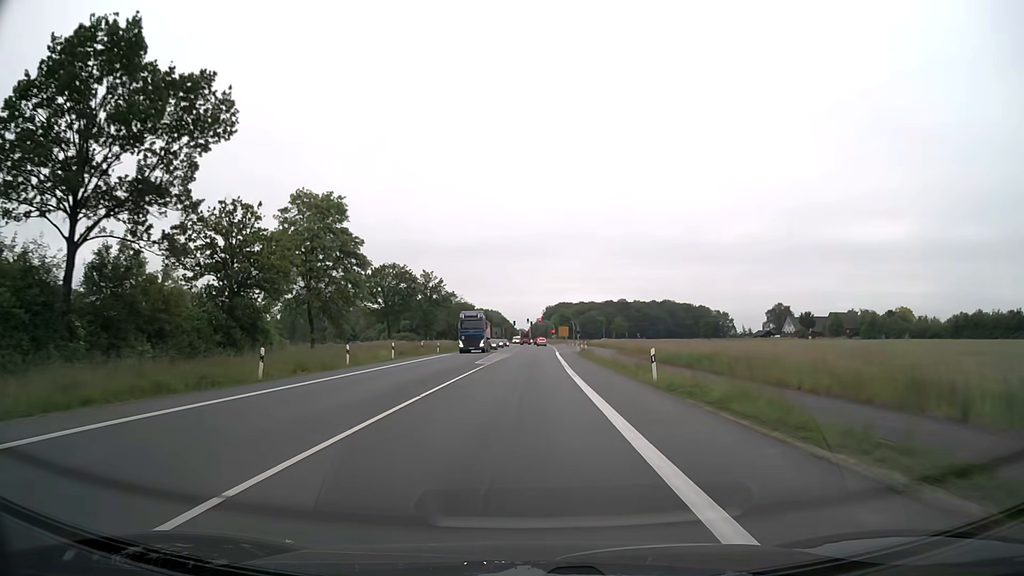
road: primary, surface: asphalt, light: Day
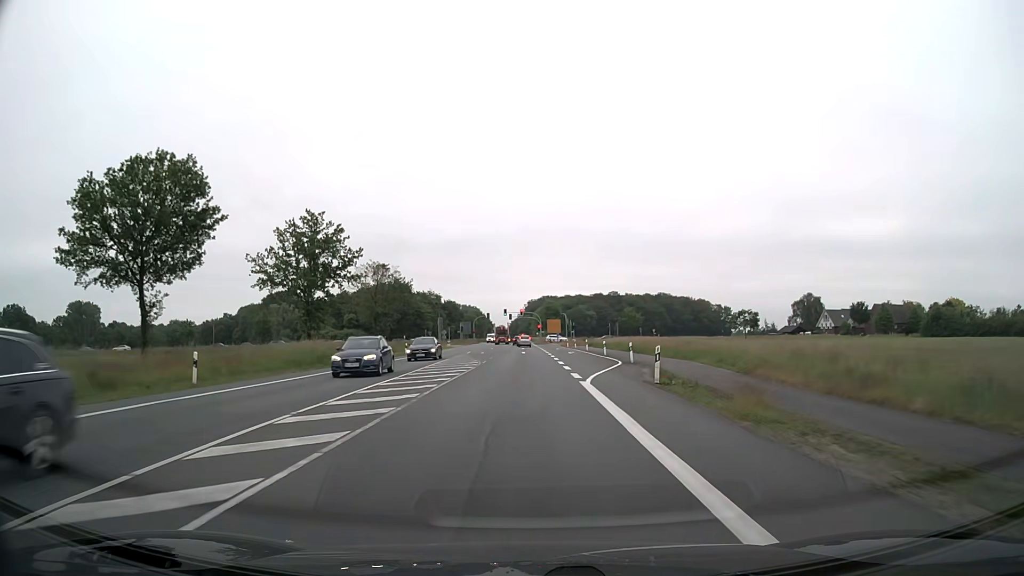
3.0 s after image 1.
(+0.8, +48.4) m; +1°
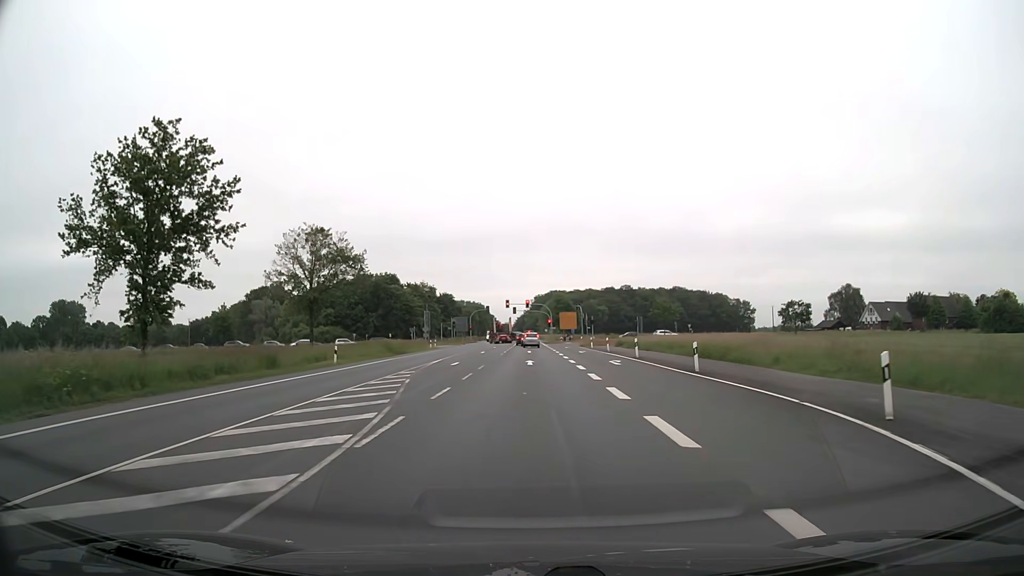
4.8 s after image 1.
(0.0, +25.6) m; 0°
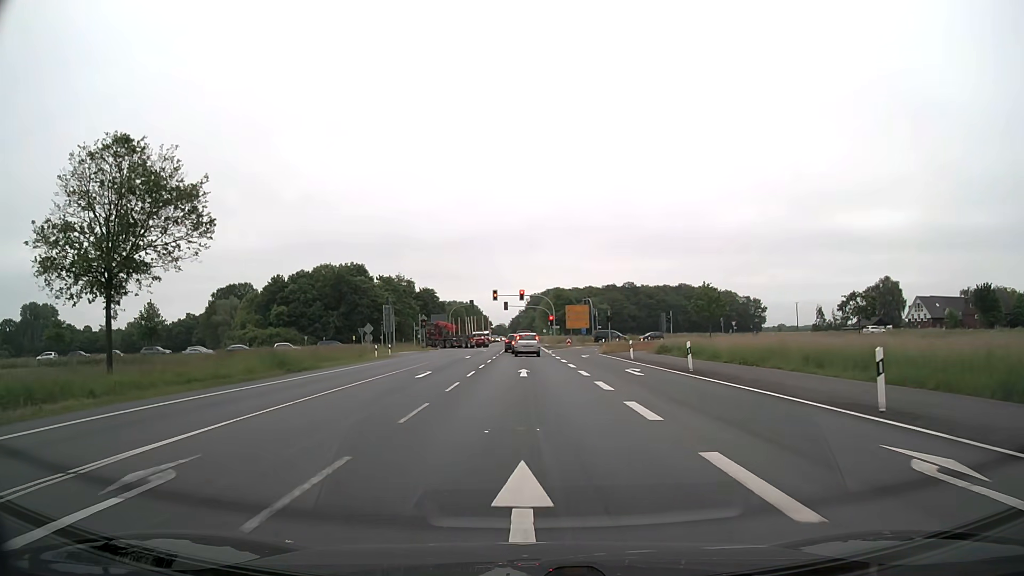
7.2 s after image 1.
(+0.1, +27.2) m; 0°
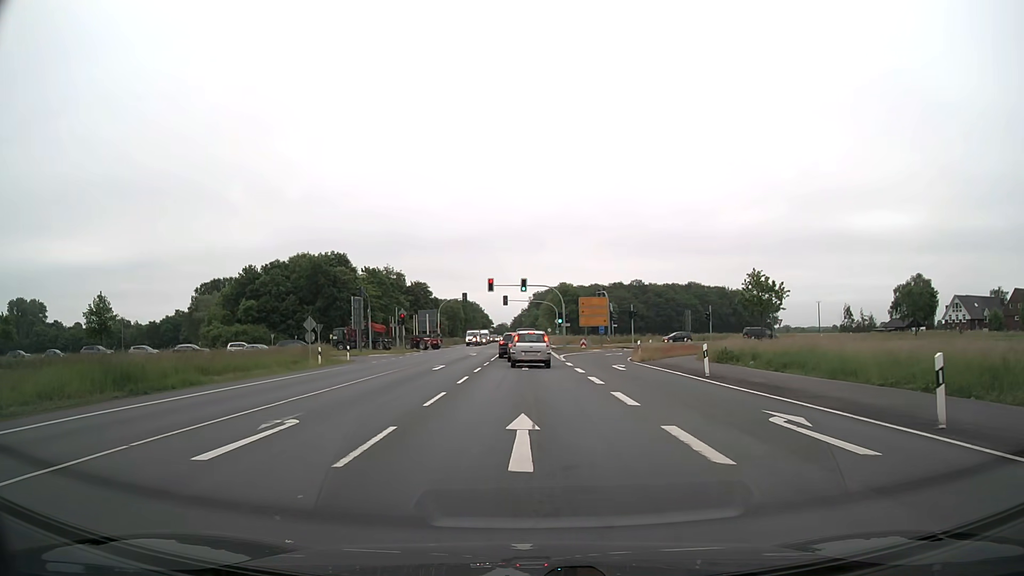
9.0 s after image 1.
(-0.1, +15.5) m; 0°
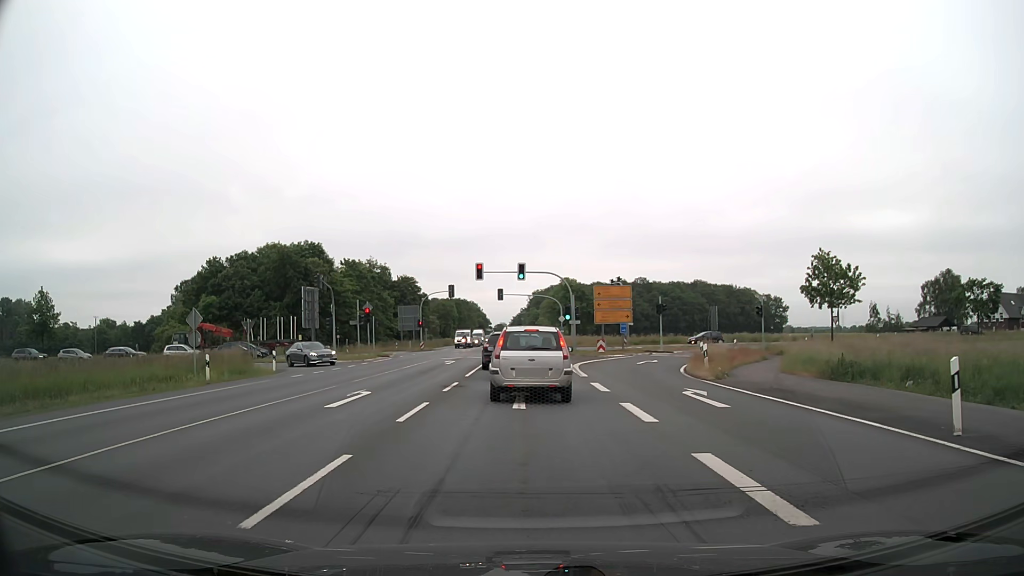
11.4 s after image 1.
(0.0, +14.0) m; 0°
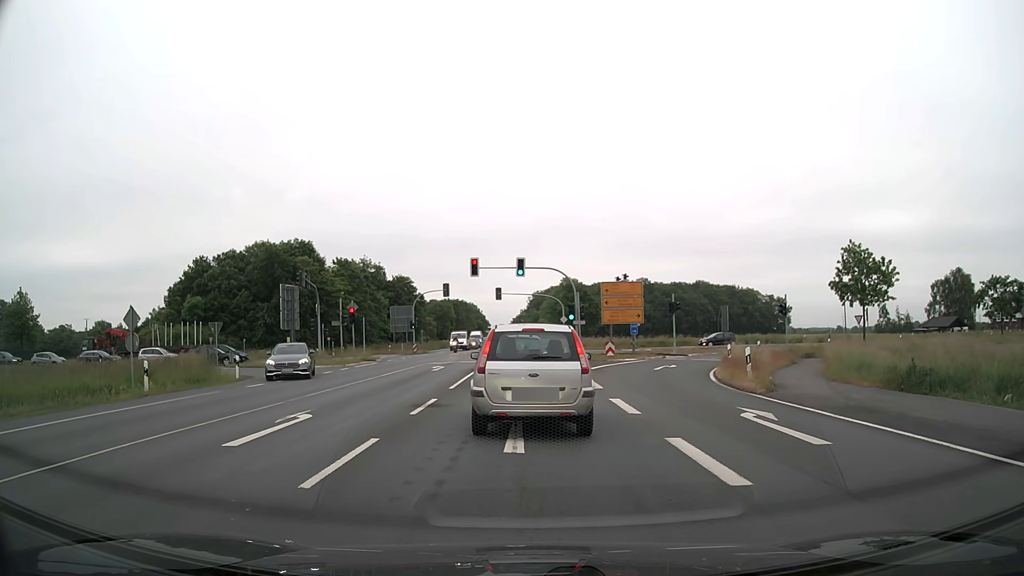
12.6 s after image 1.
(0.0, +4.5) m; 0°
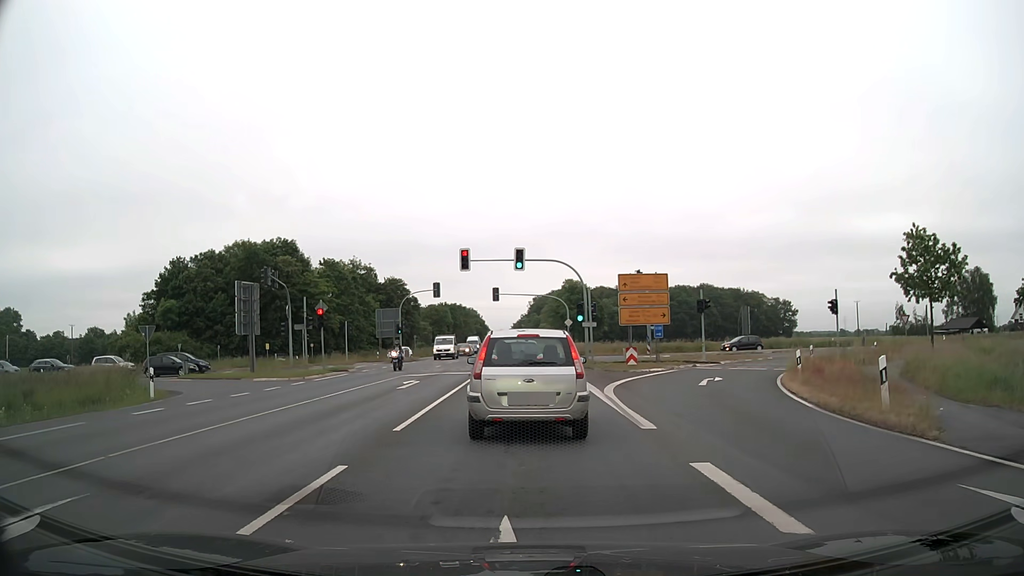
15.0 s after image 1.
(+0.1, +7.7) m; 0°
(0, +10) (0, +20) (0, +30) (0, +40) (0, +50) (0, +60) (0, +70) (0, +80) (0, +90) (0, +100) m
